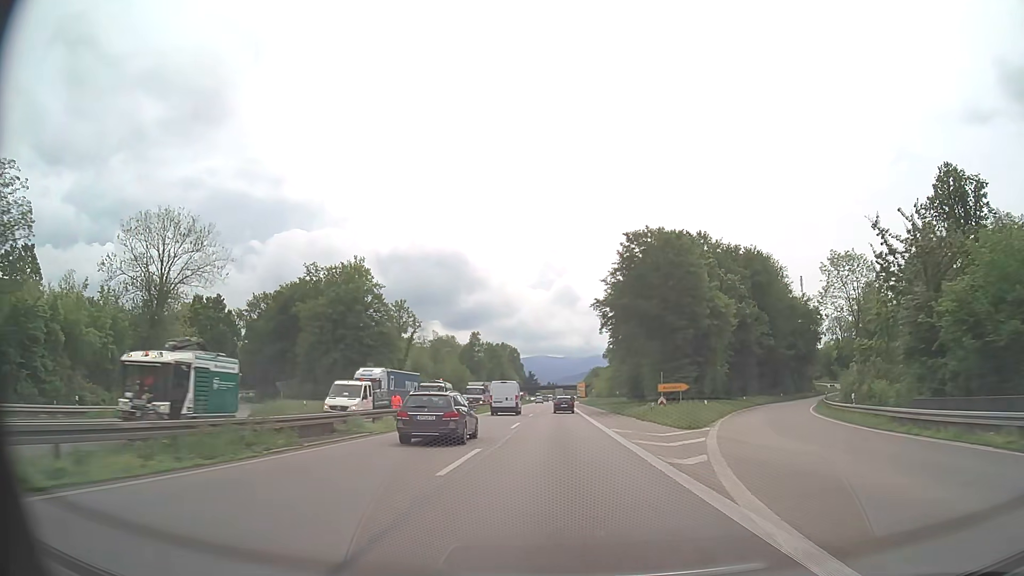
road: trunk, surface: asphalt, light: Day
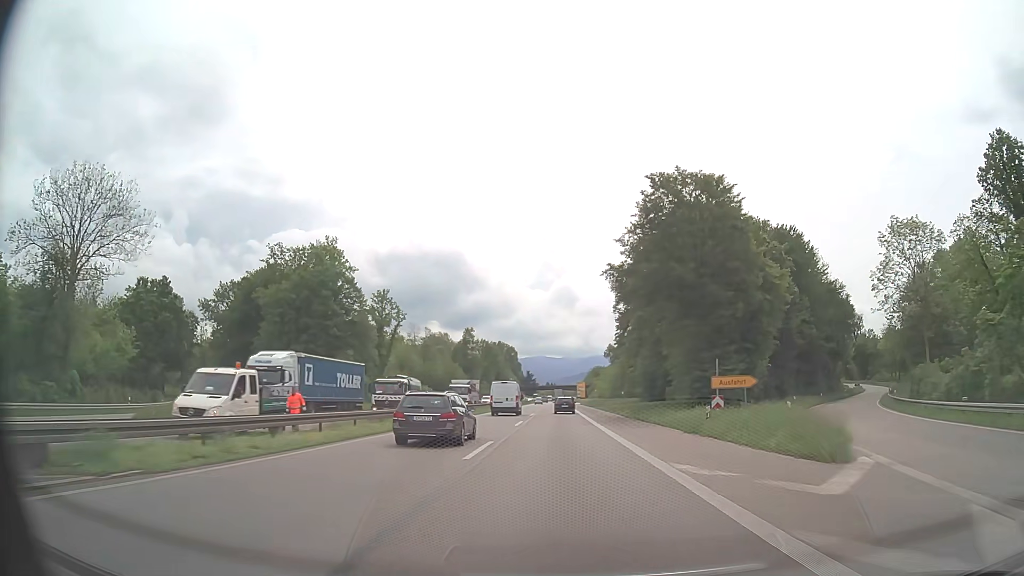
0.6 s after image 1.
(0.0, +14.8) m; 0°
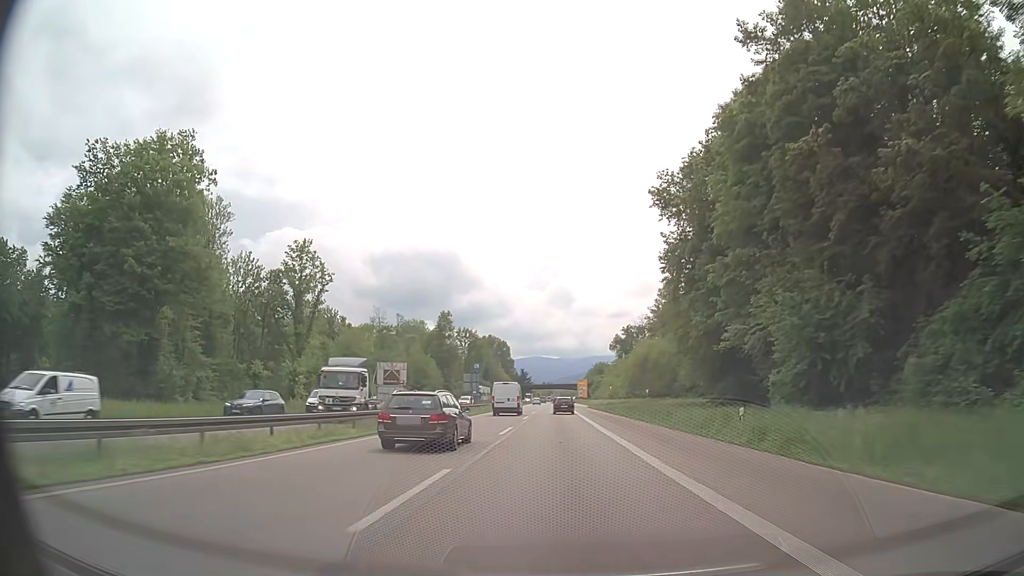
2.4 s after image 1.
(+0.1, +44.1) m; 0°
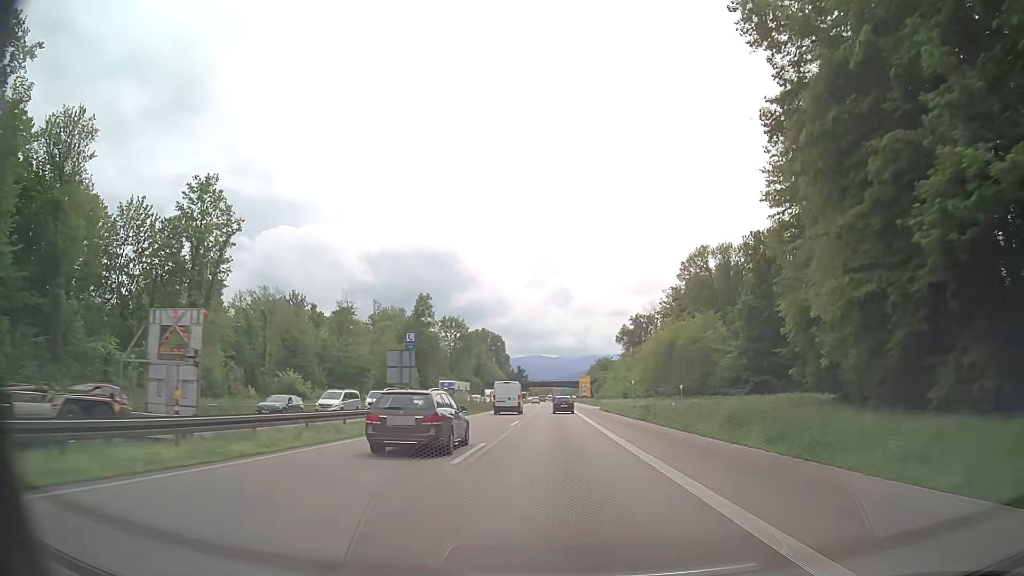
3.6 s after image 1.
(0.0, +29.1) m; 0°
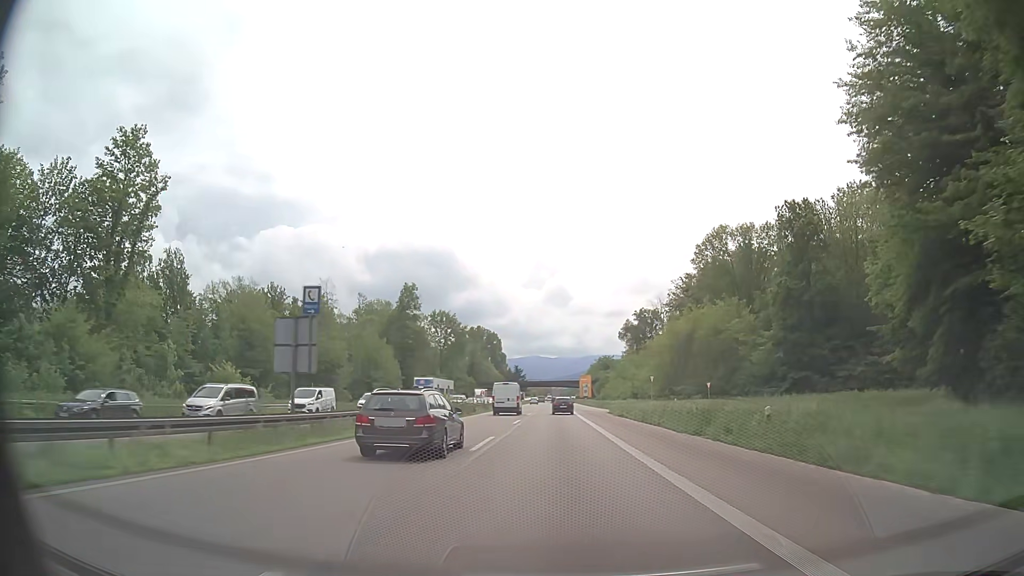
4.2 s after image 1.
(0.0, +14.5) m; 0°
(0, +10) (0, +20) (0, +30) (0, +40) (0, +50) (0, +60) (0, +70) (0, +80) (0, +90) (0, +100) m
